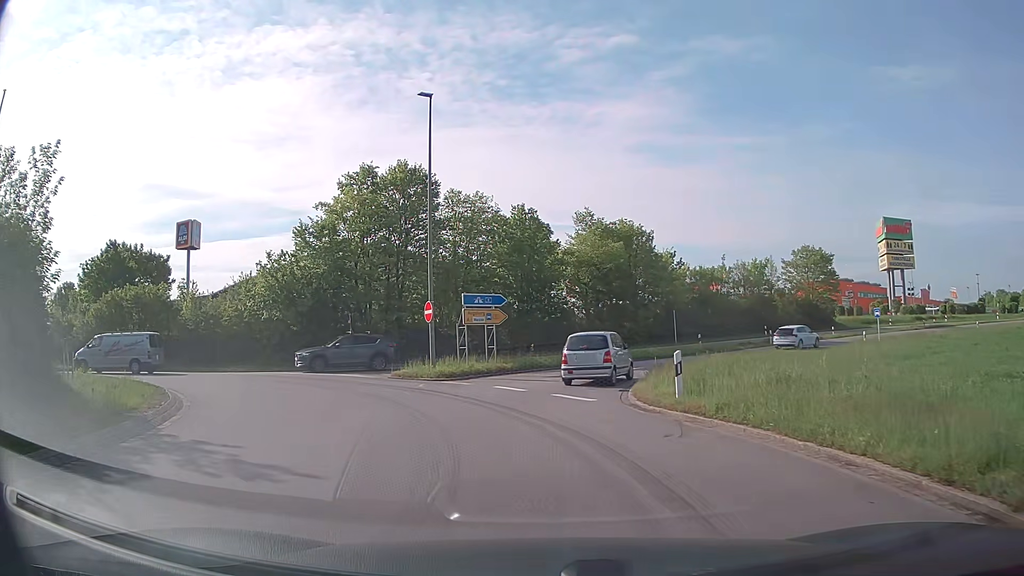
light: Day
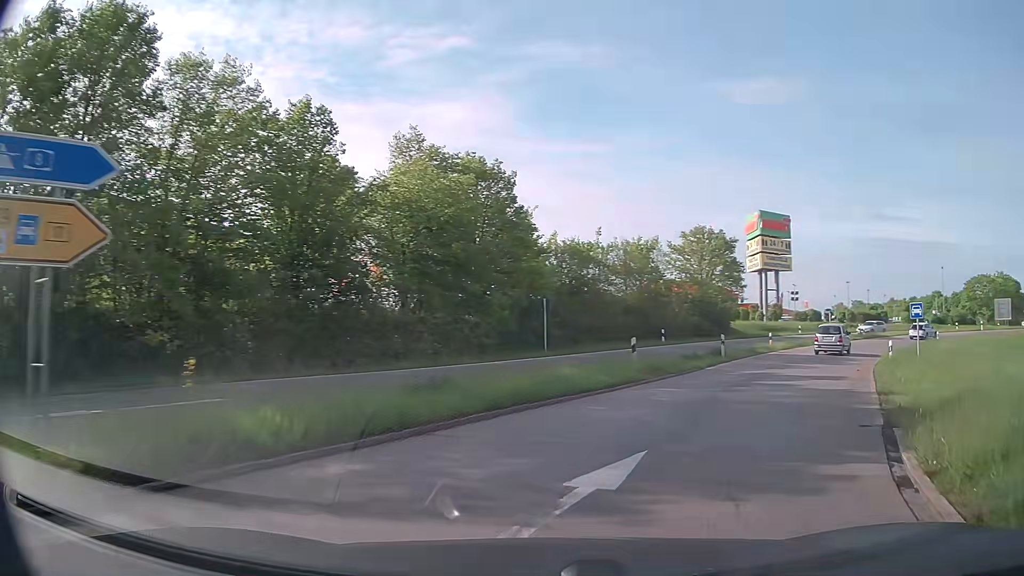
(+0.3, +21.3) m; +15°
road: trunk_link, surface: asphalt
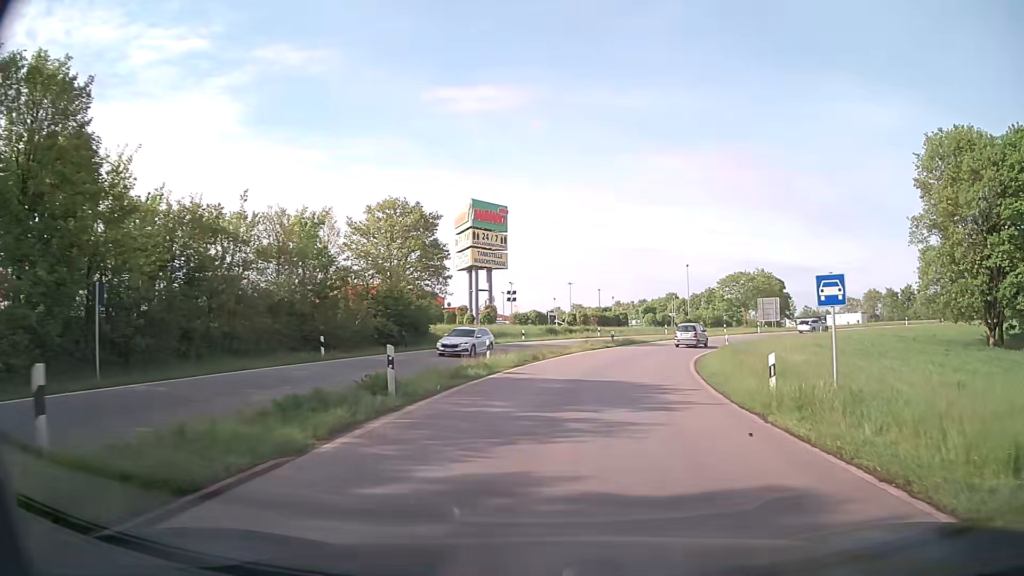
(+4.2, +14.8) m; +26°
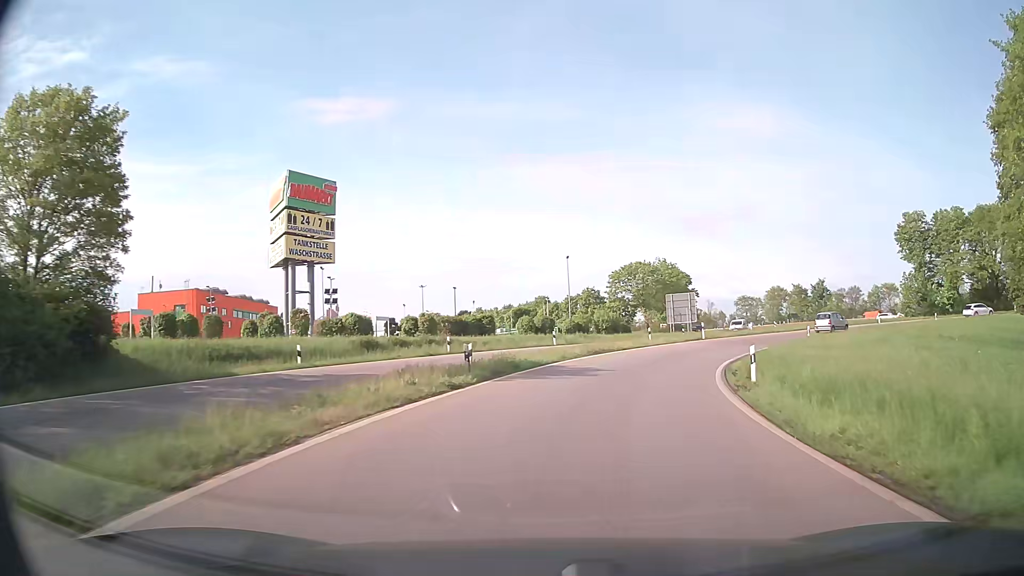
(+2.4, +25.3) m; +12°
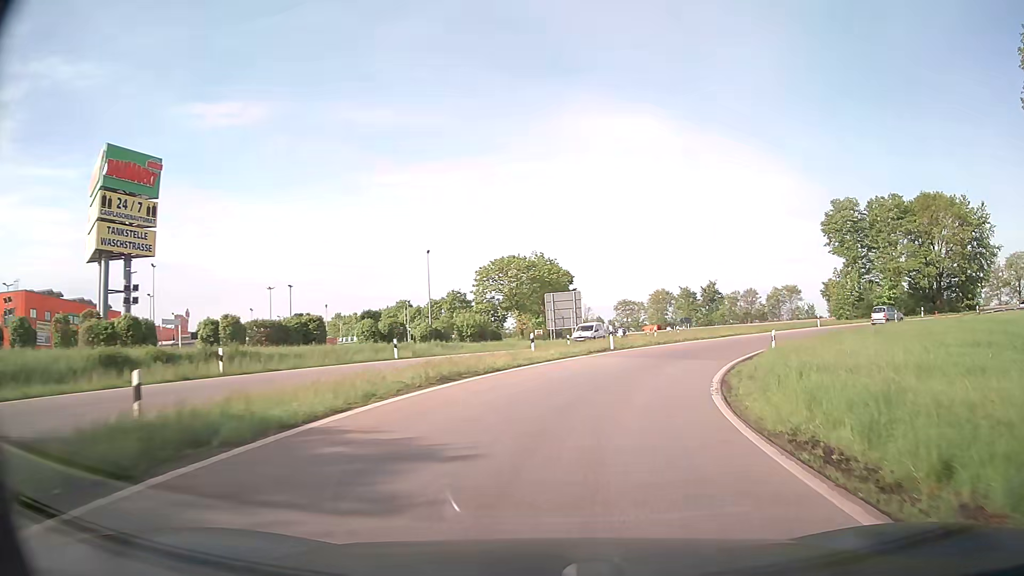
(+1.2, +14.1) m; +11°
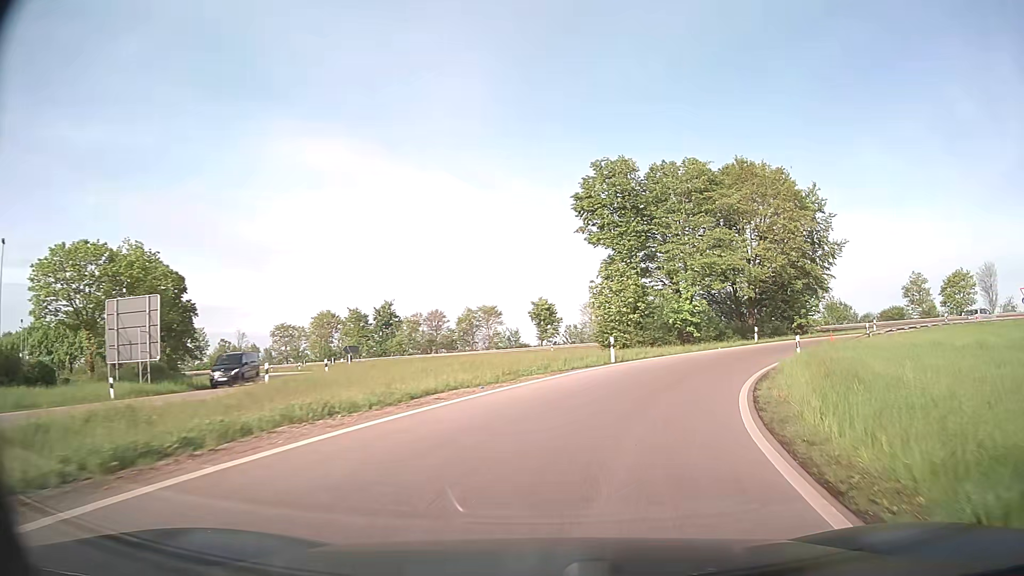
(+6.5, +28.0) m; +27°
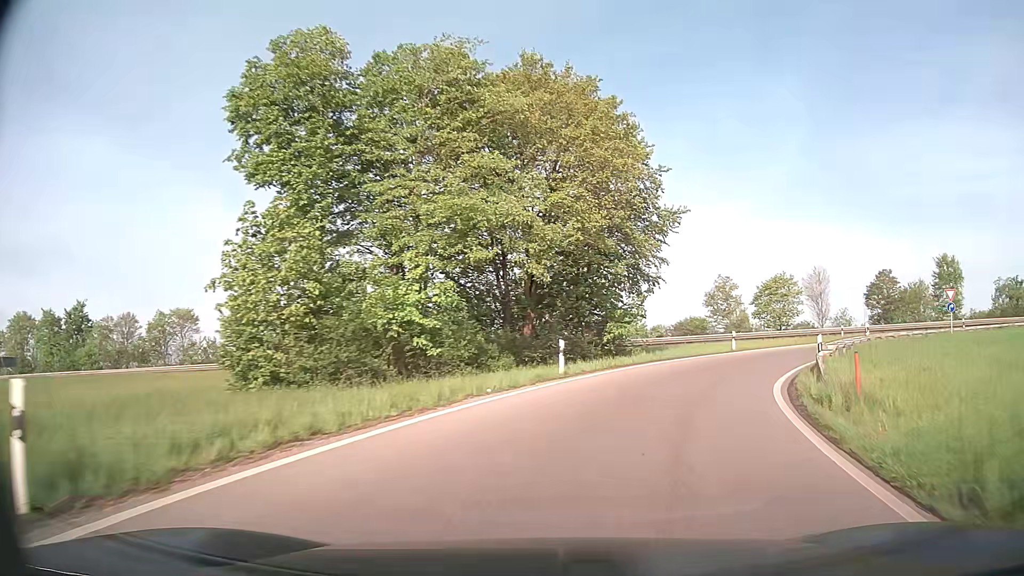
(+4.4, +21.7) m; +22°
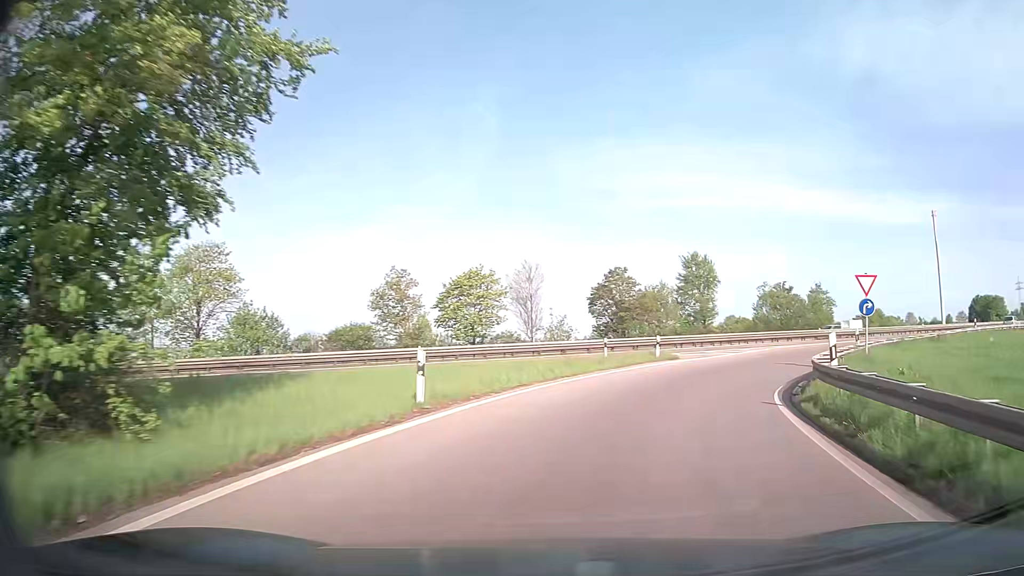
(+5.1, +21.8) m; +27°
(+1, +10) (+4, +19) (+9, +28) (+16, +36) (+23, +42) (+31, +48) (+40, +53) (+49, +58) (+58, +63) (+66, +67) m
